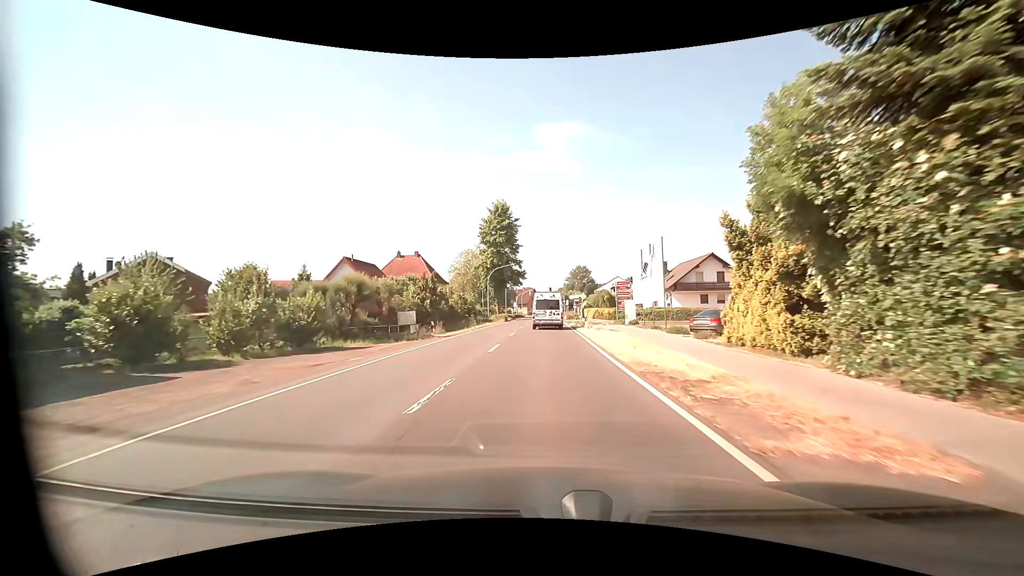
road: primary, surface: asphalt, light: Day
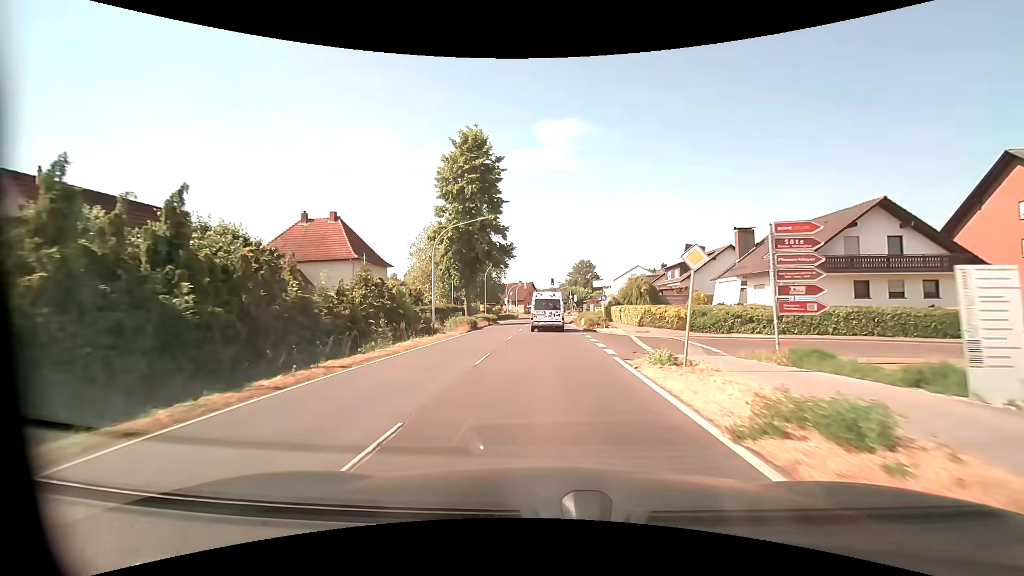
(-0.3, +31.1) m; 0°
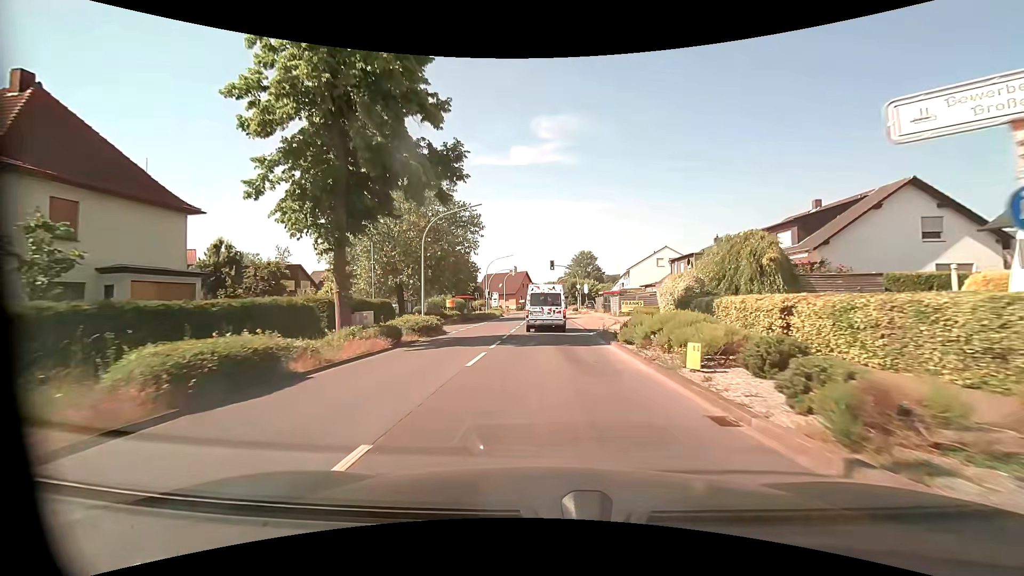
(+0.1, +28.2) m; 0°
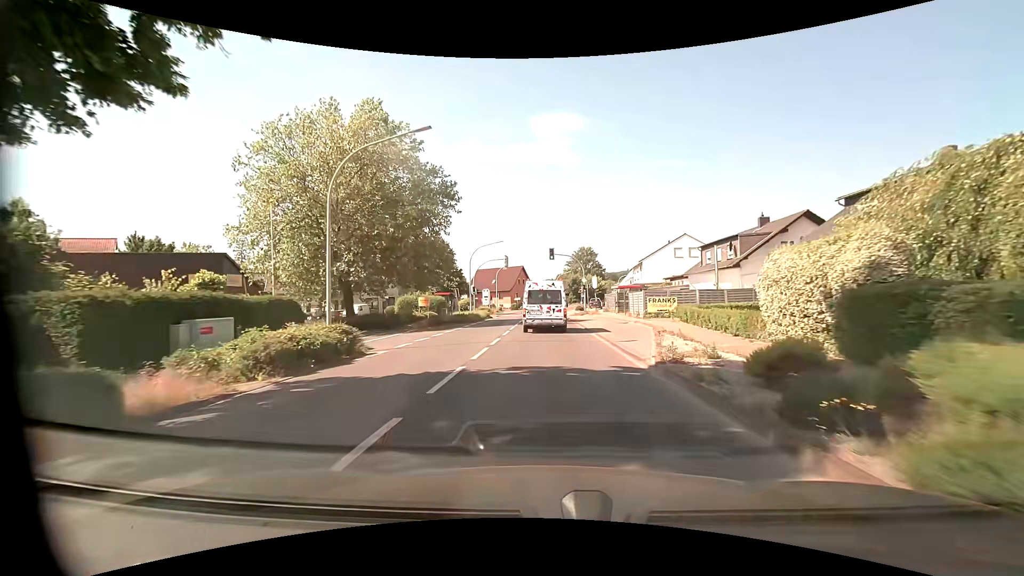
(0.0, +12.5) m; 0°
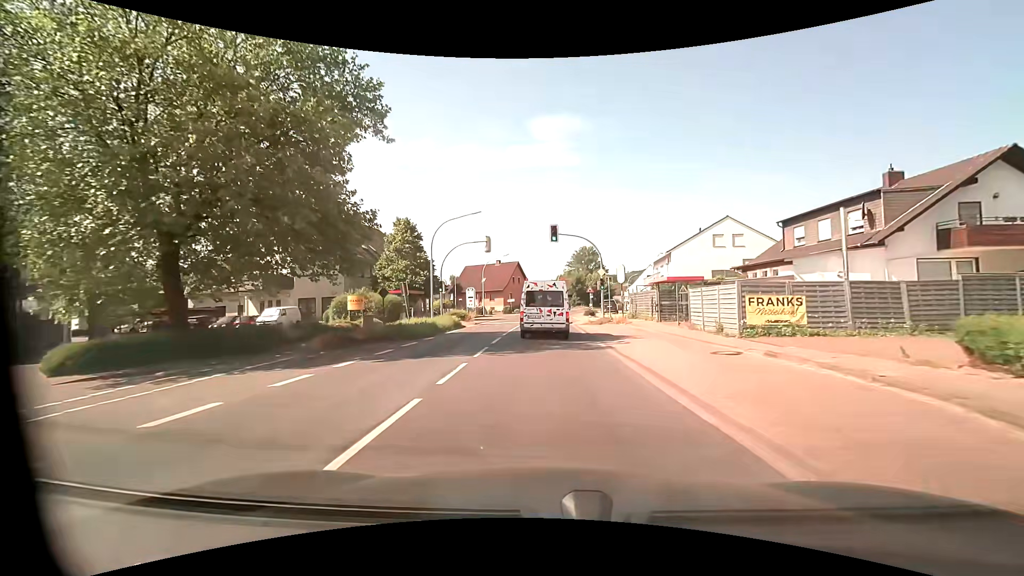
(0.0, +16.8) m; 0°
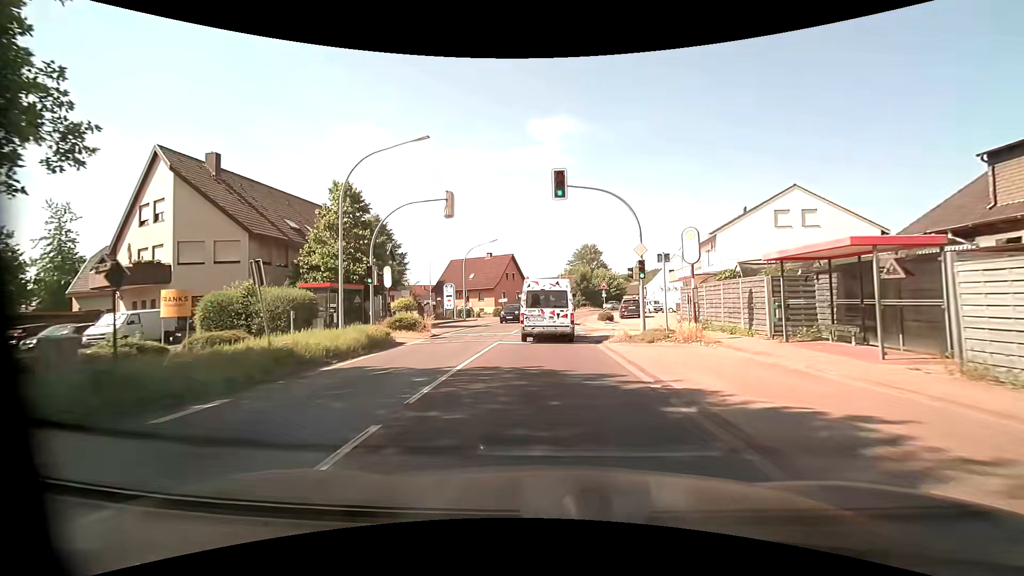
(0.0, +14.9) m; 0°
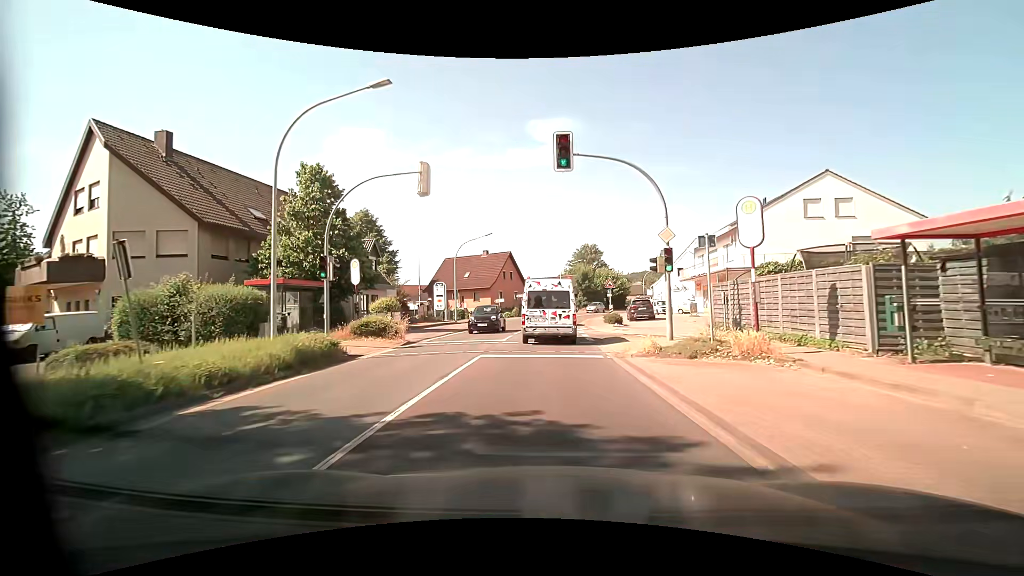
(0.0, +4.6) m; 0°
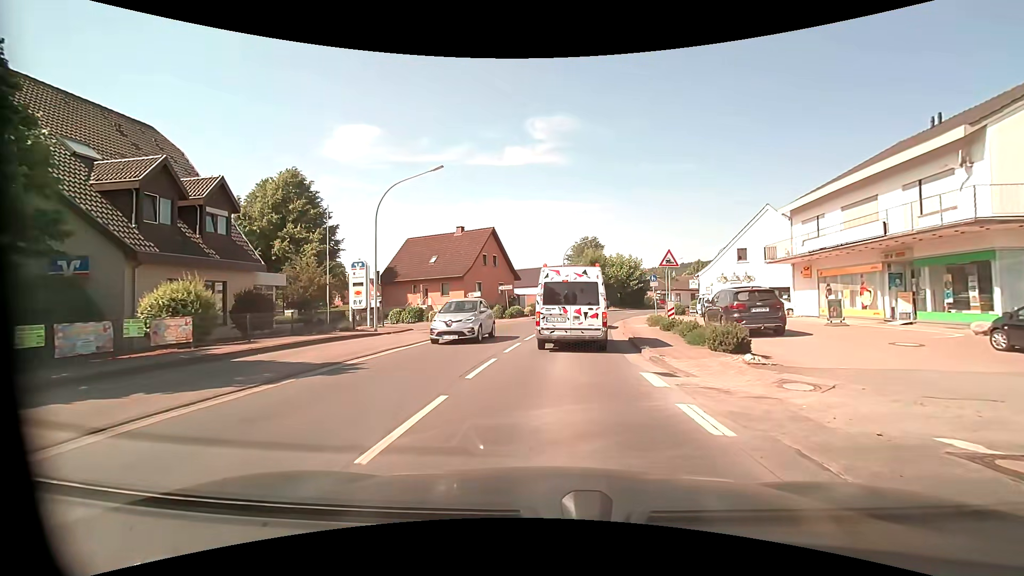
(-0.1, +20.4) m; -1°
